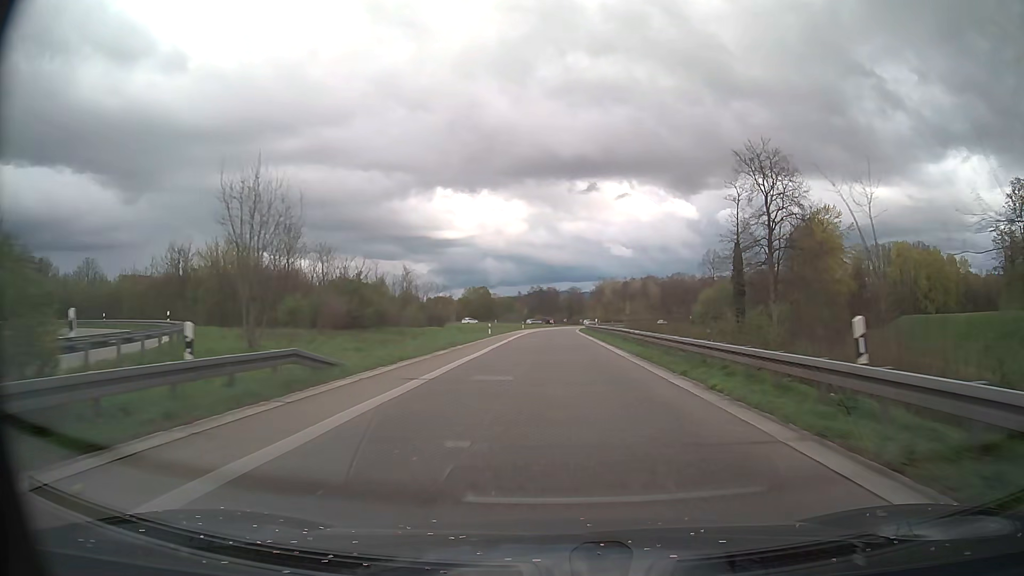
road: motorway_link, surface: asphalt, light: Day
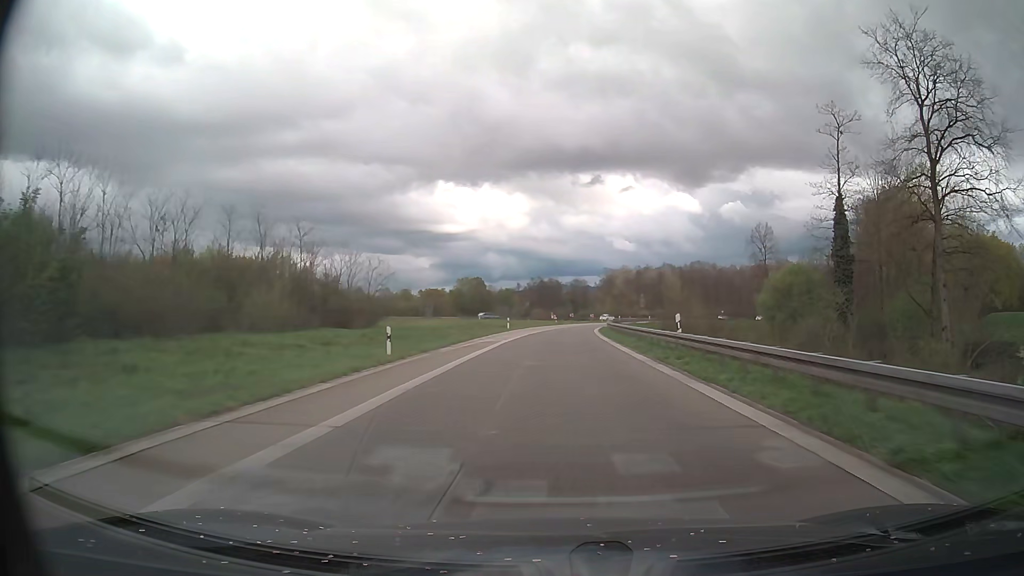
(-0.1, +35.7) m; 0°
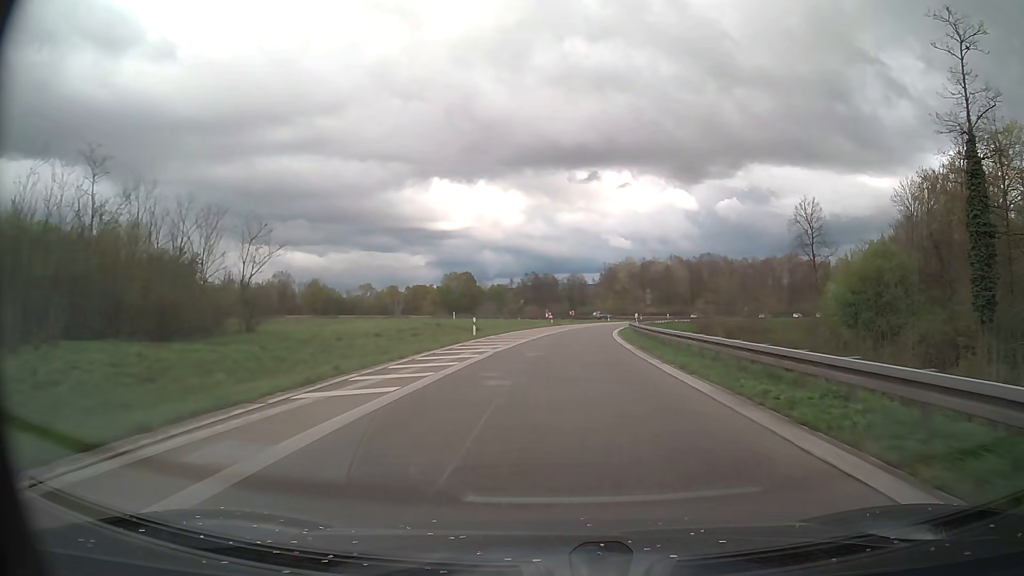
(+0.1, +23.5) m; 0°
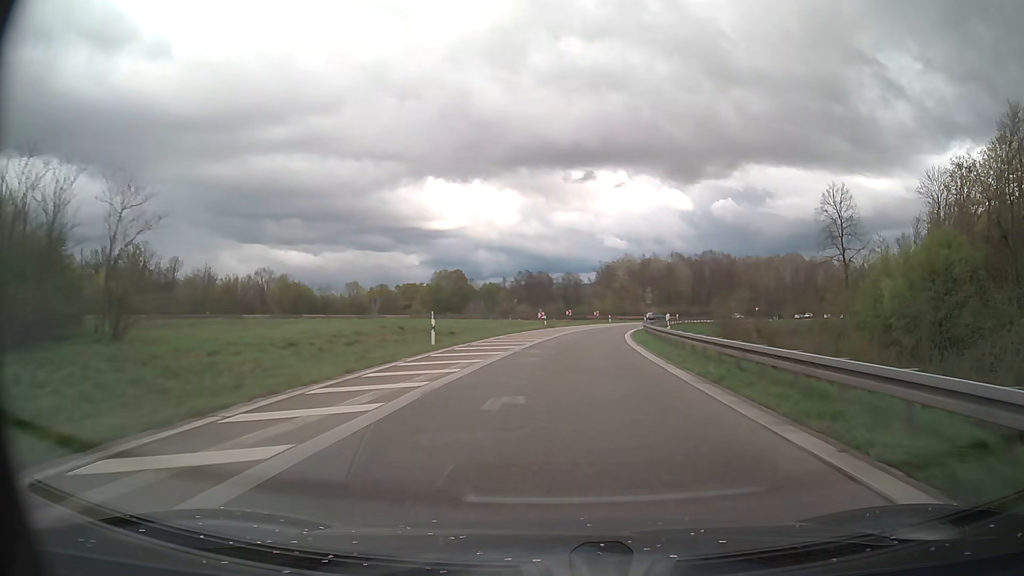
(0.0, +11.5) m; 0°
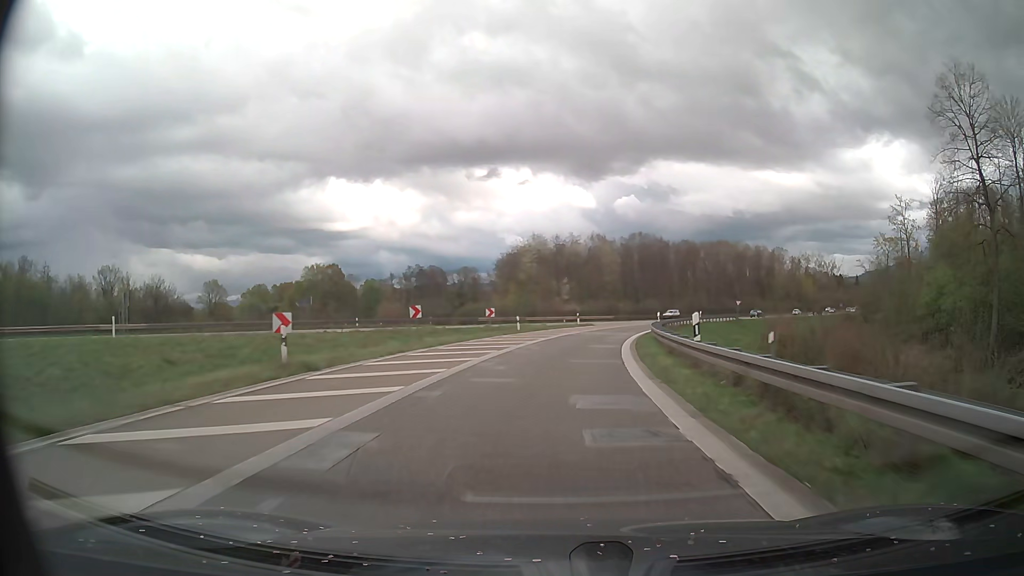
(+3.1, +43.9) m; +8°
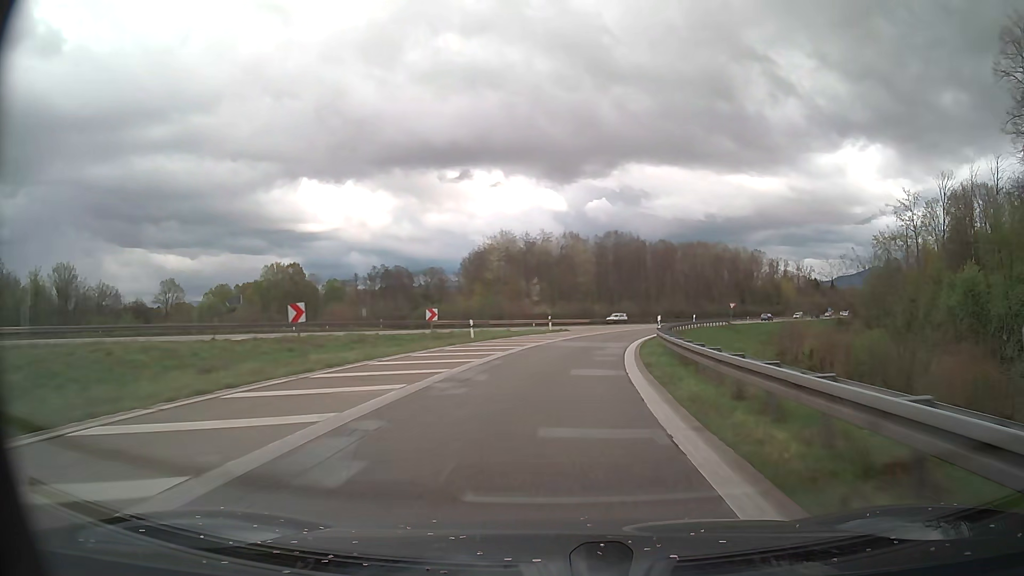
(+0.2, +10.6) m; +2°
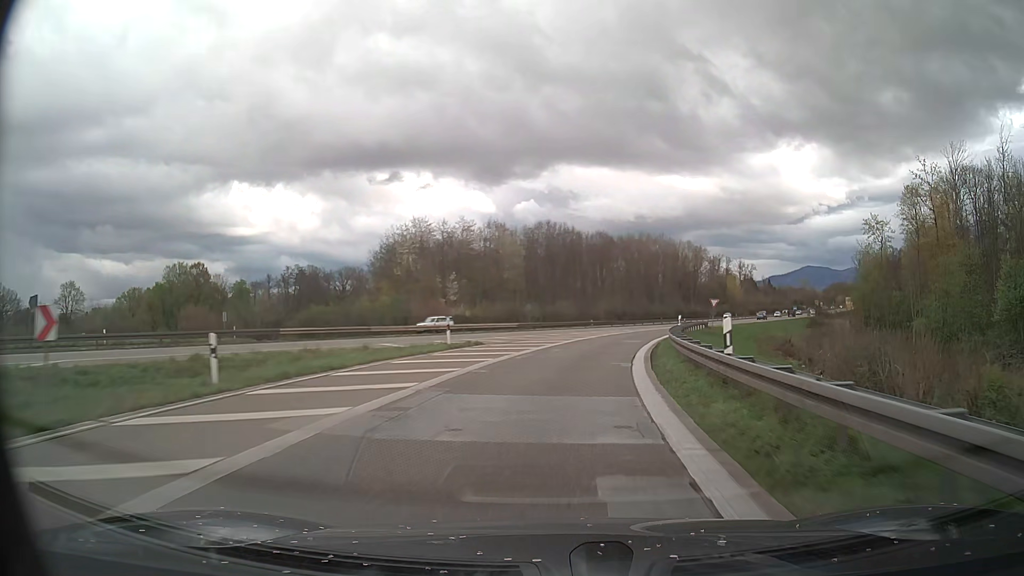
(+1.0, +20.9) m; +6°
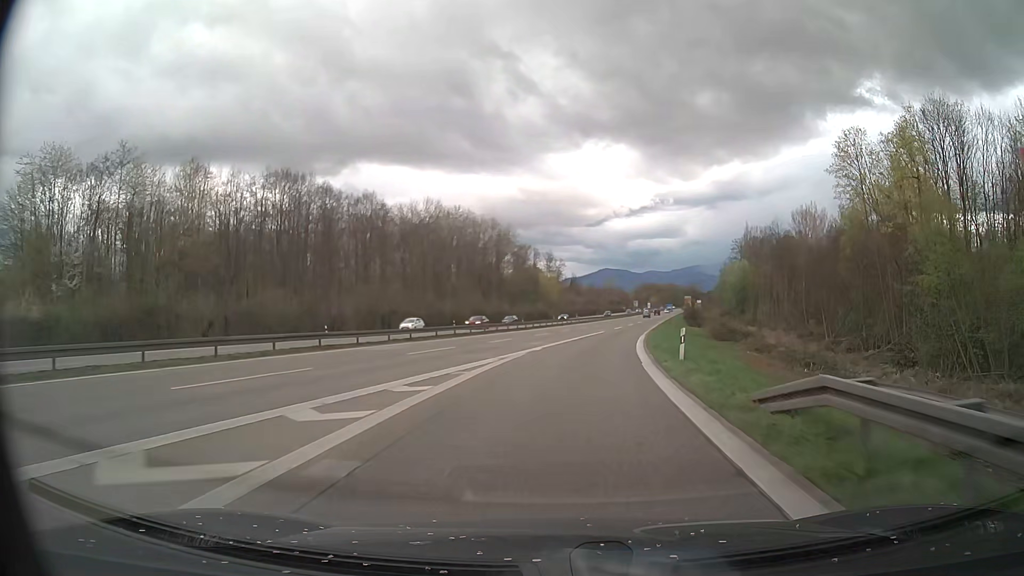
(+8.2, +52.0) m; +18°
(0, +10) (+1, +20) (+2, +30) (+3, +40) (+5, +50) (+6, +60) (+8, +69) (+10, +79) (+11, +89) (+13, +99) m
